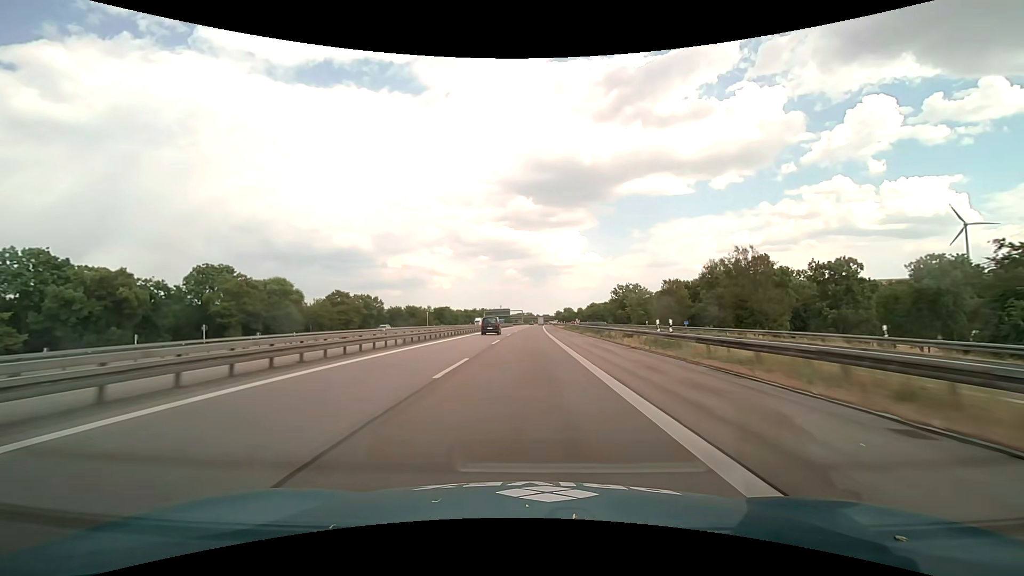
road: motorway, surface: asphalt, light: Day
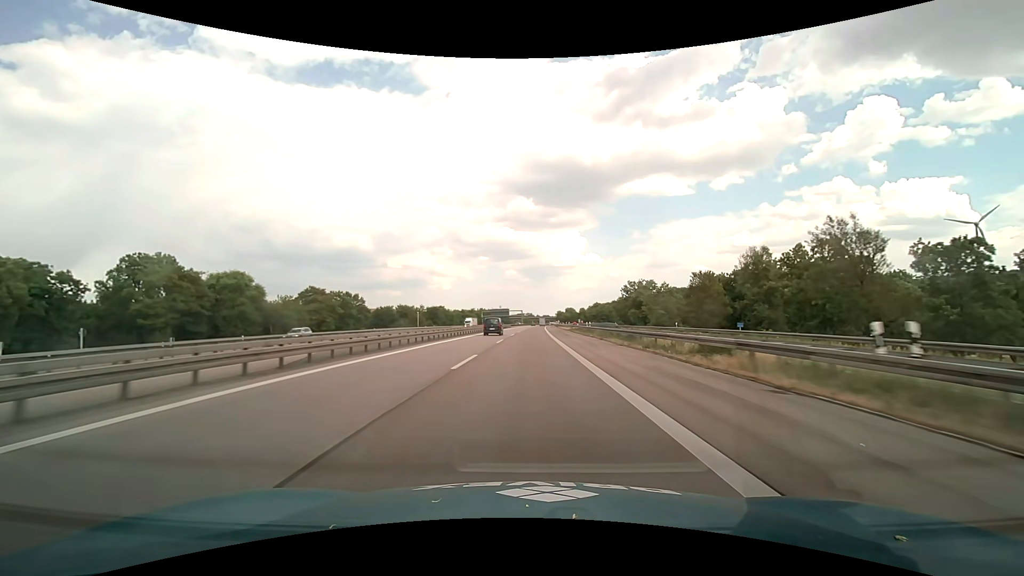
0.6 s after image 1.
(0.0, +15.5) m; 0°
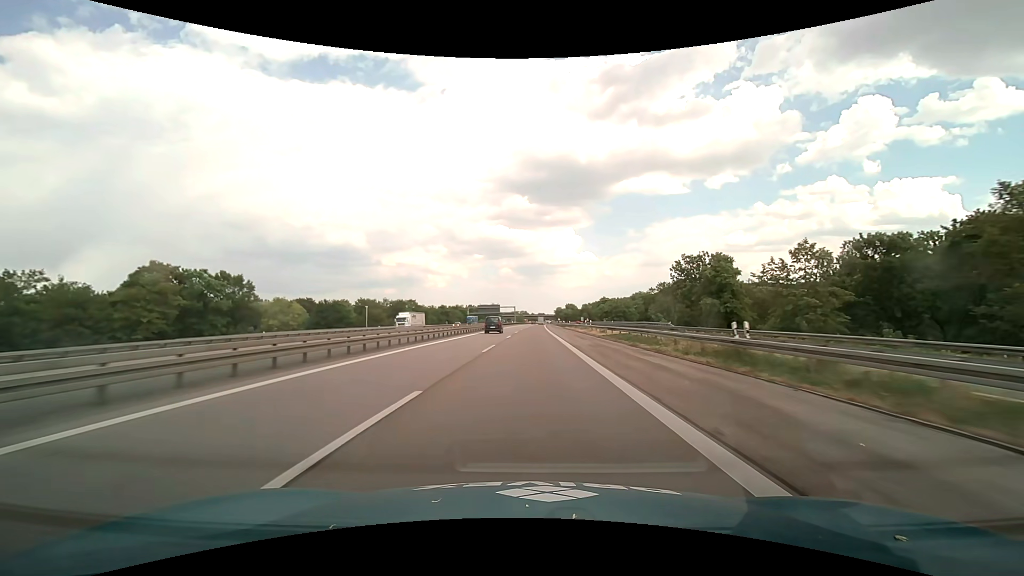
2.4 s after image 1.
(+0.2, +46.7) m; 0°
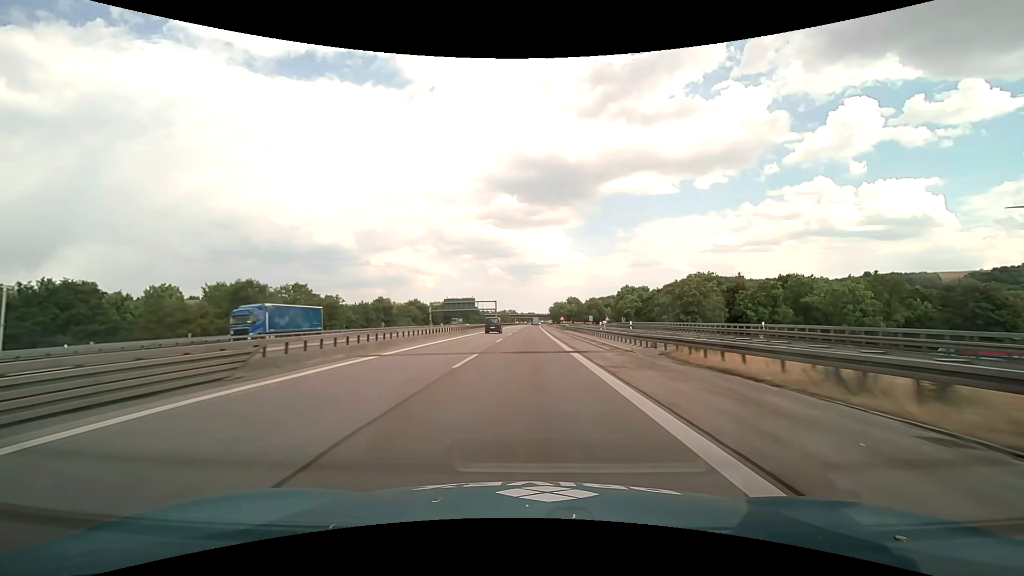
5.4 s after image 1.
(+1.1, +78.5) m; +1°
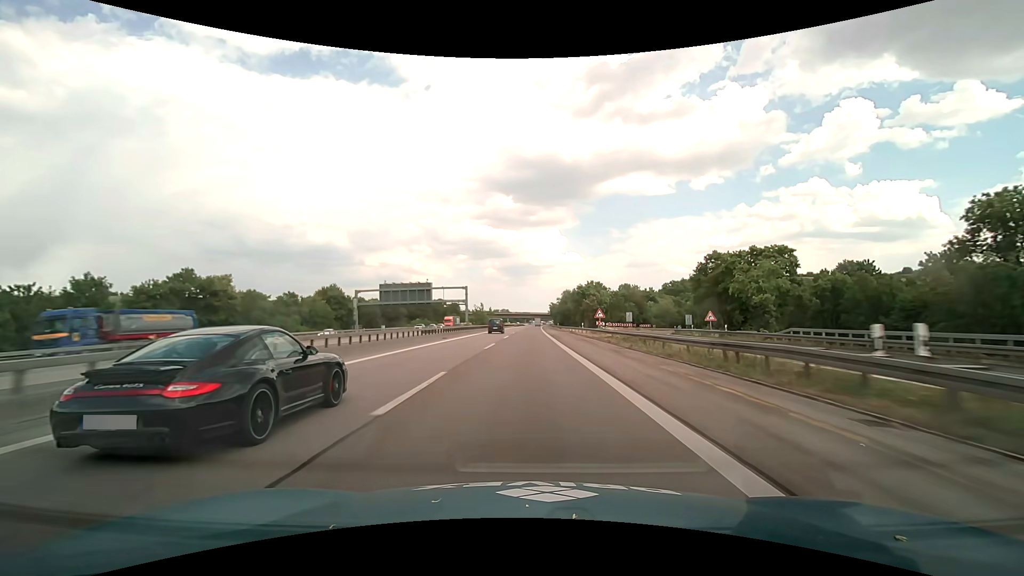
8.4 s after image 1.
(+0.4, +79.0) m; +1°
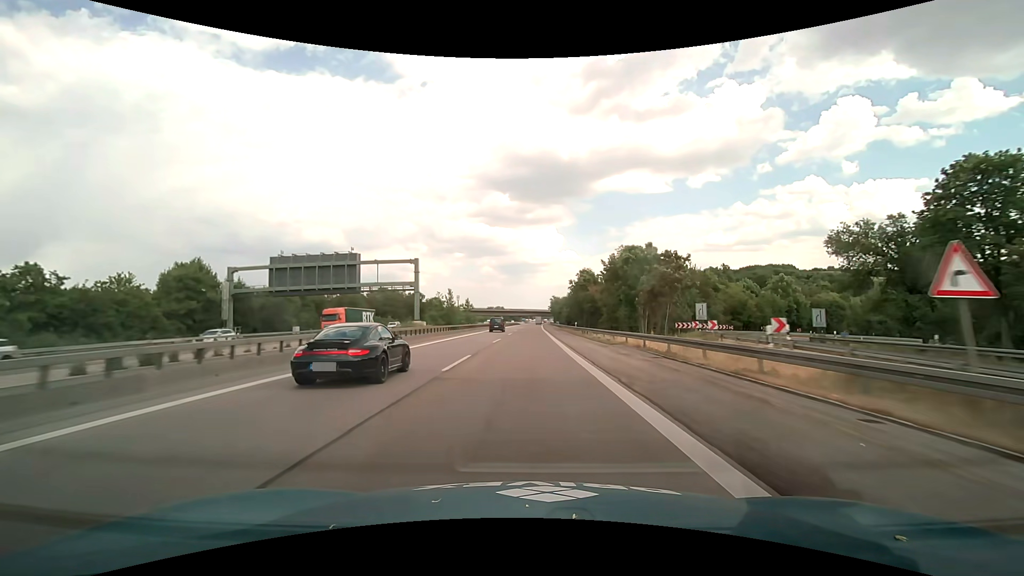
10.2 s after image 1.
(+0.1, +47.5) m; 0°
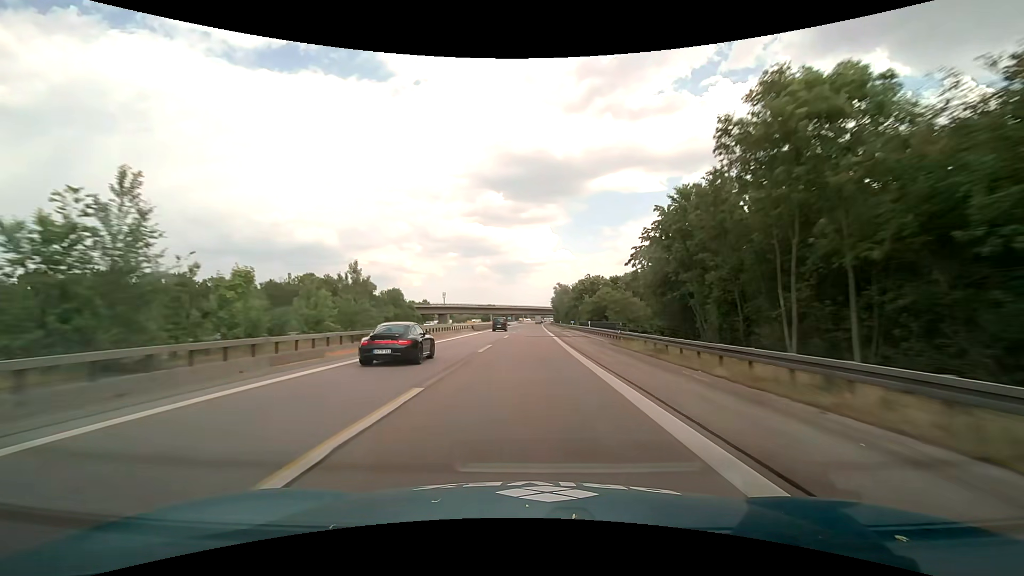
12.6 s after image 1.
(+0.3, +63.3) m; +1°
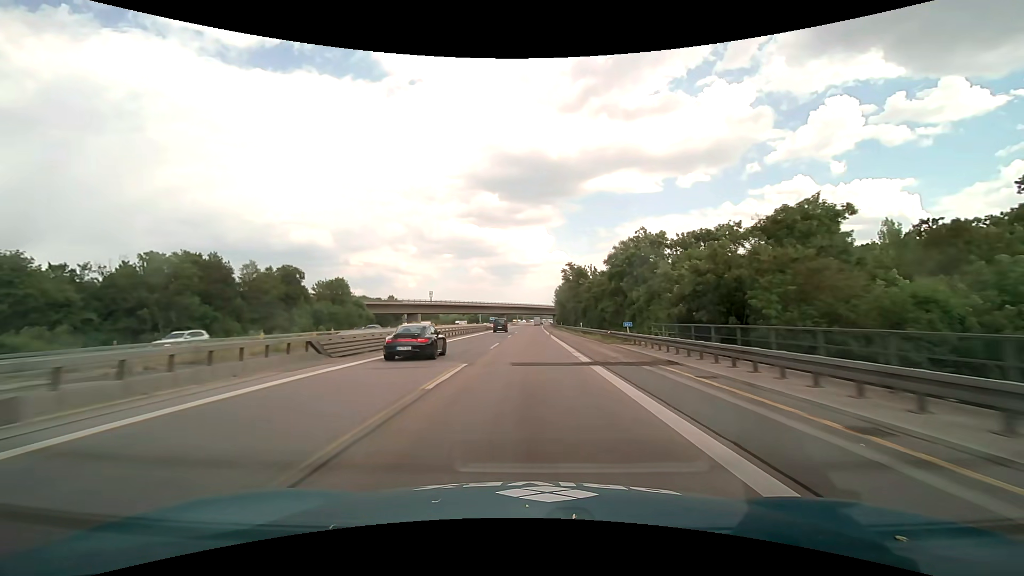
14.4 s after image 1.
(+0.2, +47.5) m; 0°
(0, +10) (0, +20) (0, +30) (0, +40) (0, +50) (0, +60) (0, +70) (+1, +80) (+1, +90) (+1, +100) m
